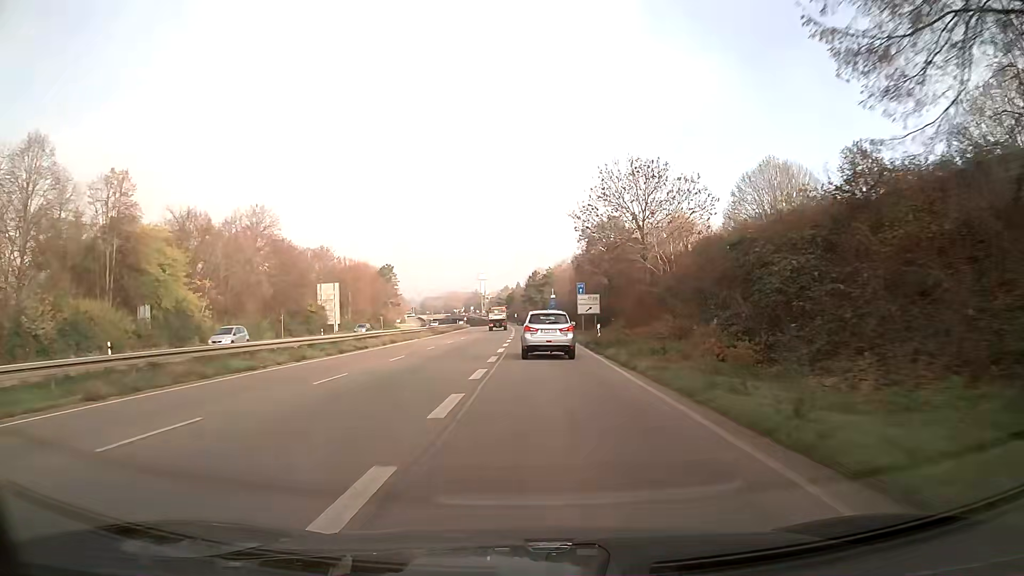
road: trunk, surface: asphalt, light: Day
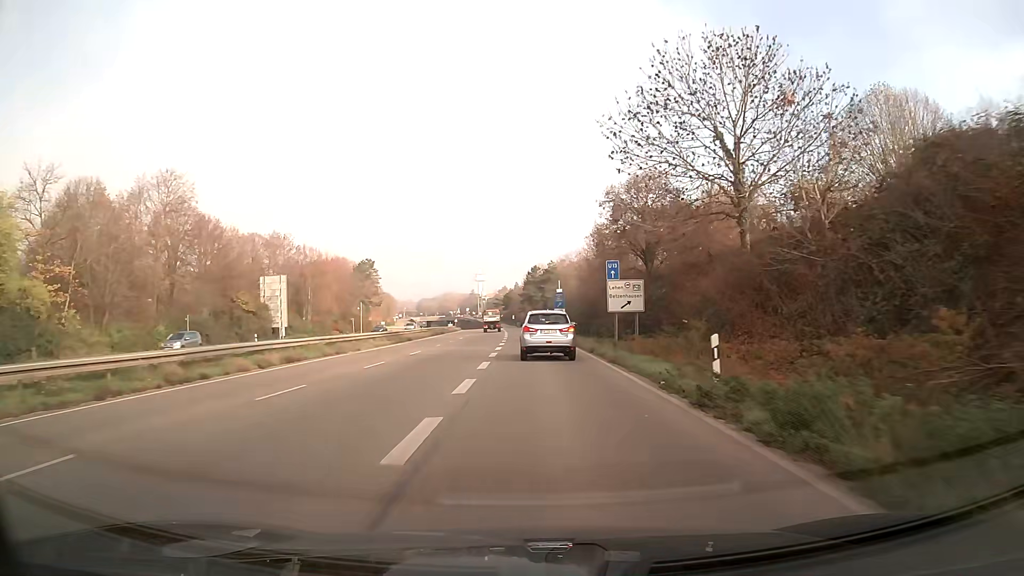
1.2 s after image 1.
(0.0, +21.4) m; 0°
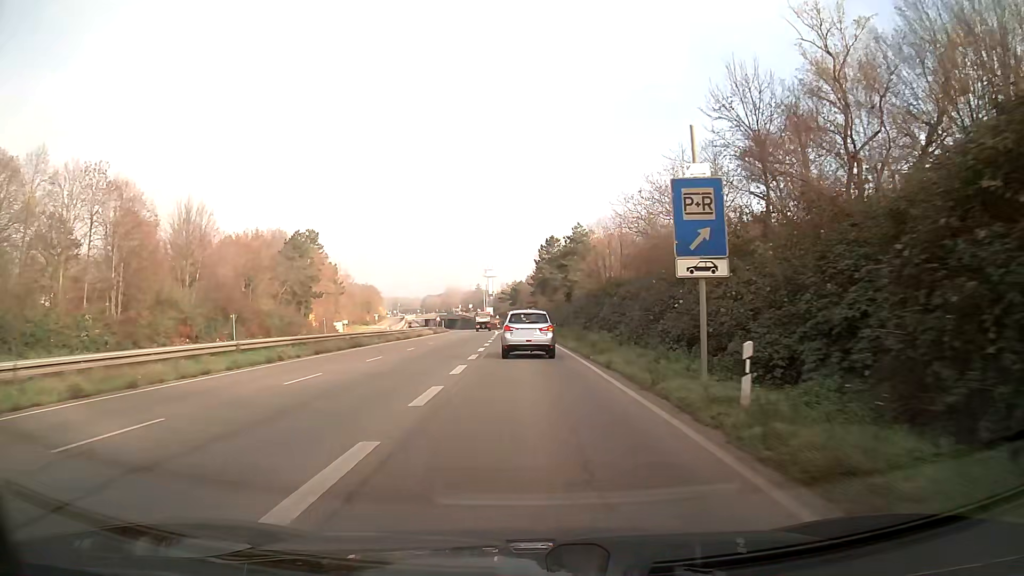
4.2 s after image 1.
(-0.3, +50.8) m; -1°
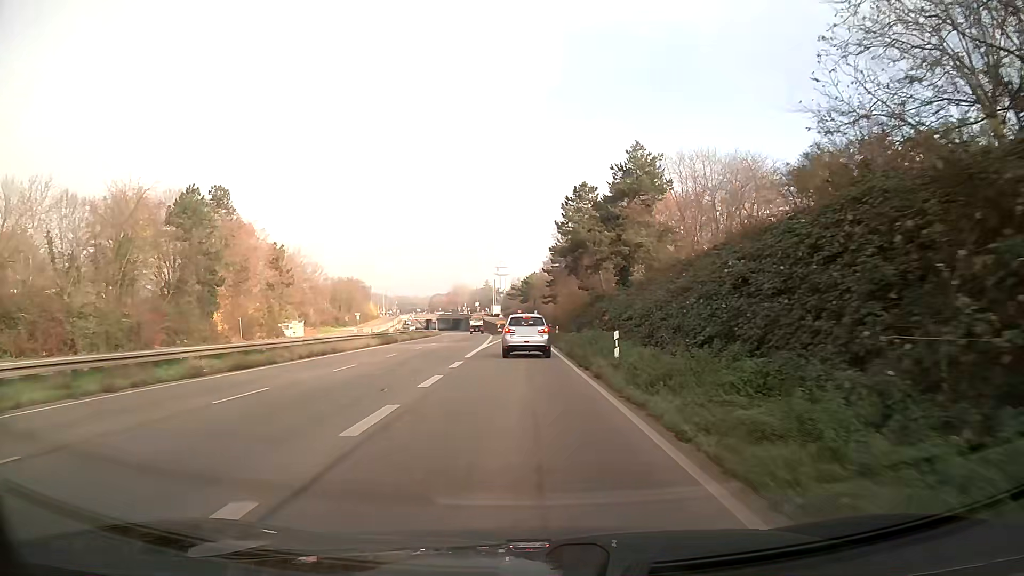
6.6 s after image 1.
(-0.4, +39.4) m; -1°
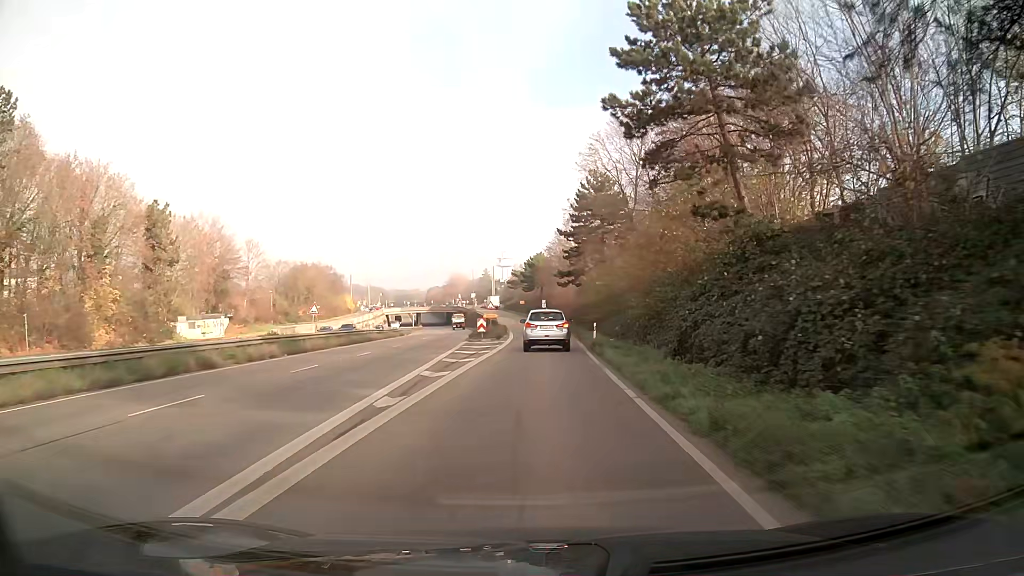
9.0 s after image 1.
(-0.3, +38.5) m; 0°
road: trunk_link
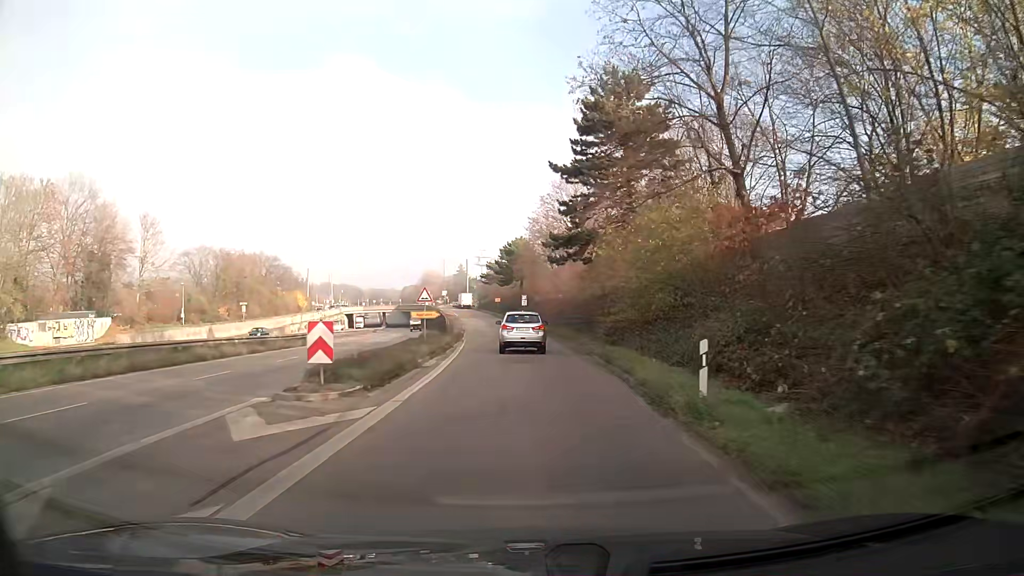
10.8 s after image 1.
(+0.4, +28.2) m; +1°
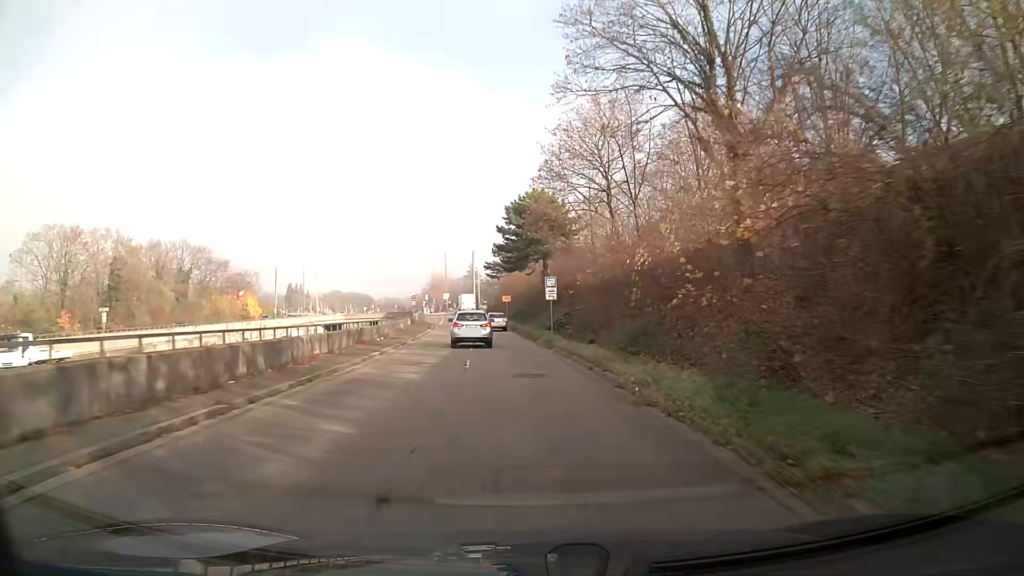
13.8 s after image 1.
(-0.9, +46.3) m; -3°
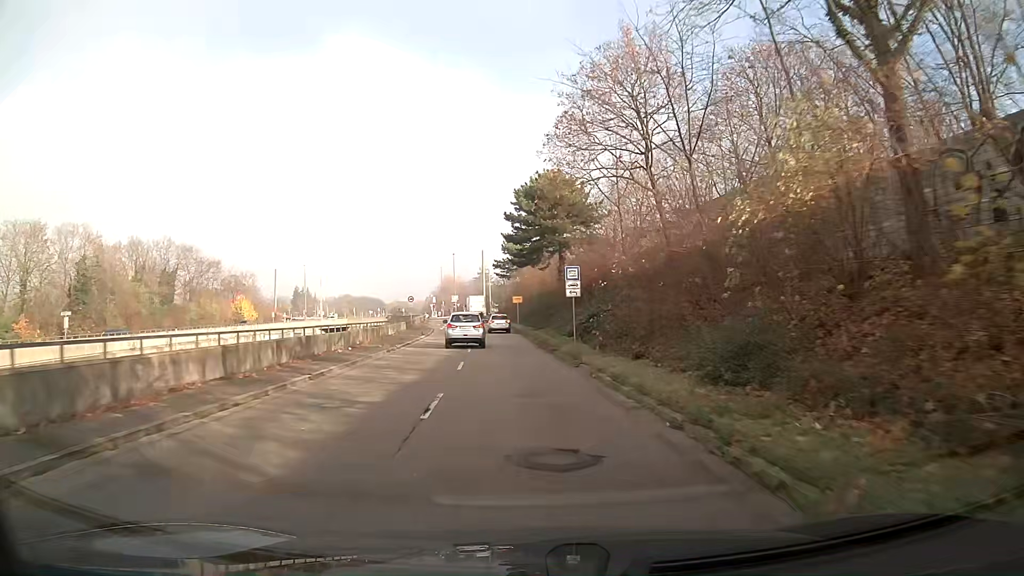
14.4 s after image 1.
(-0.1, +9.3) m; -1°
